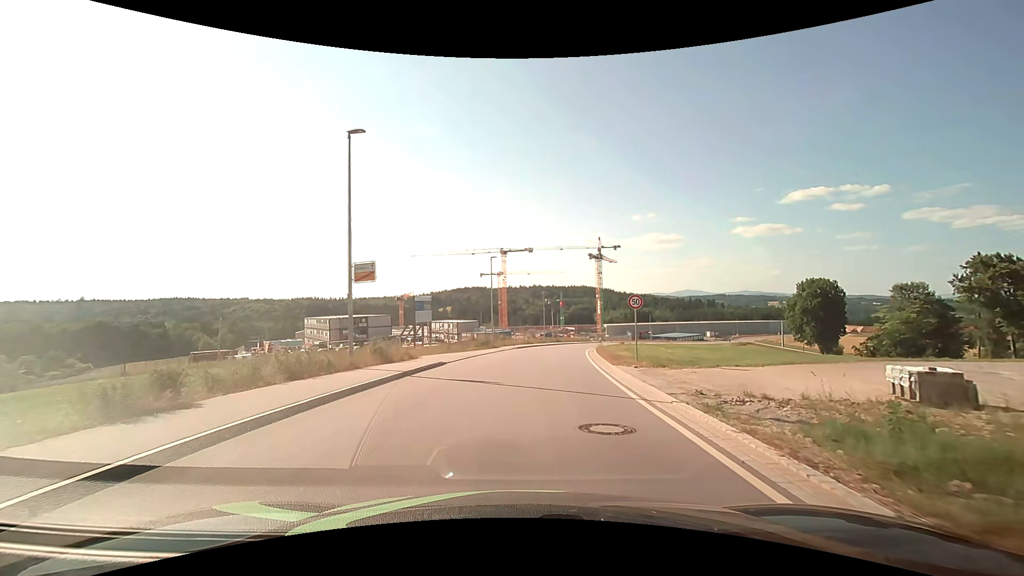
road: unclassified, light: Day
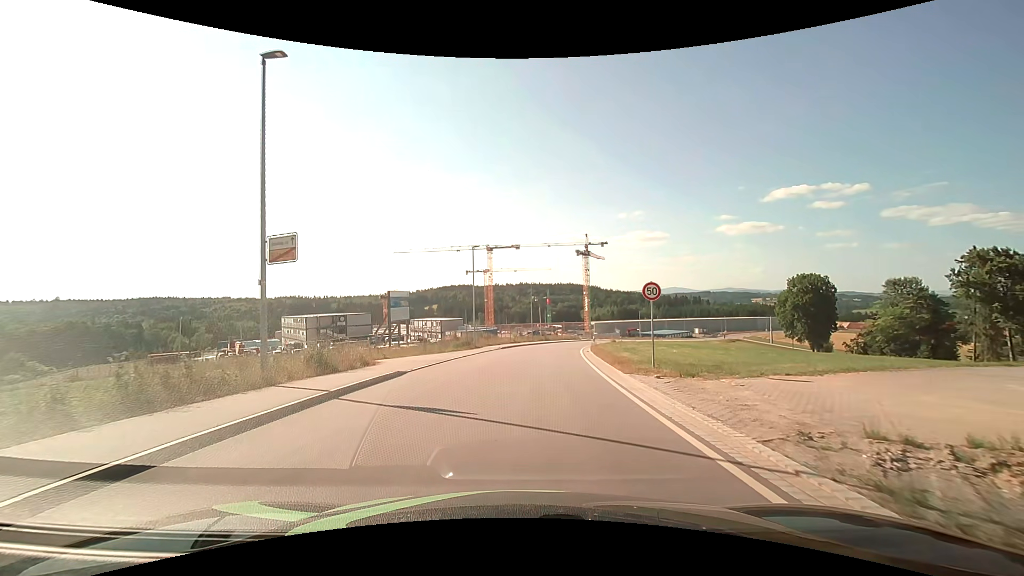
(+0.1, +4.7) m; +1°
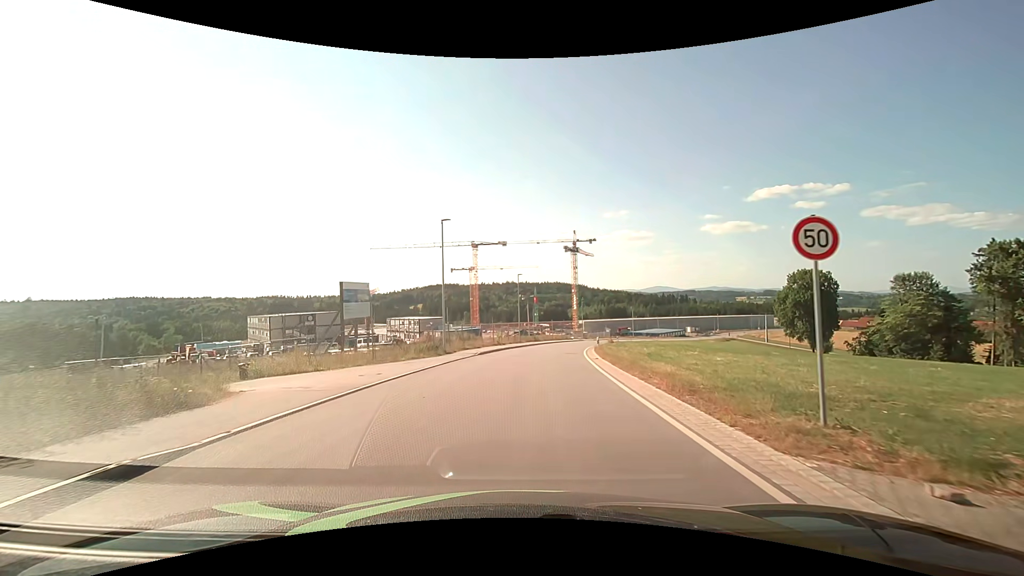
(+0.1, +9.6) m; +2°
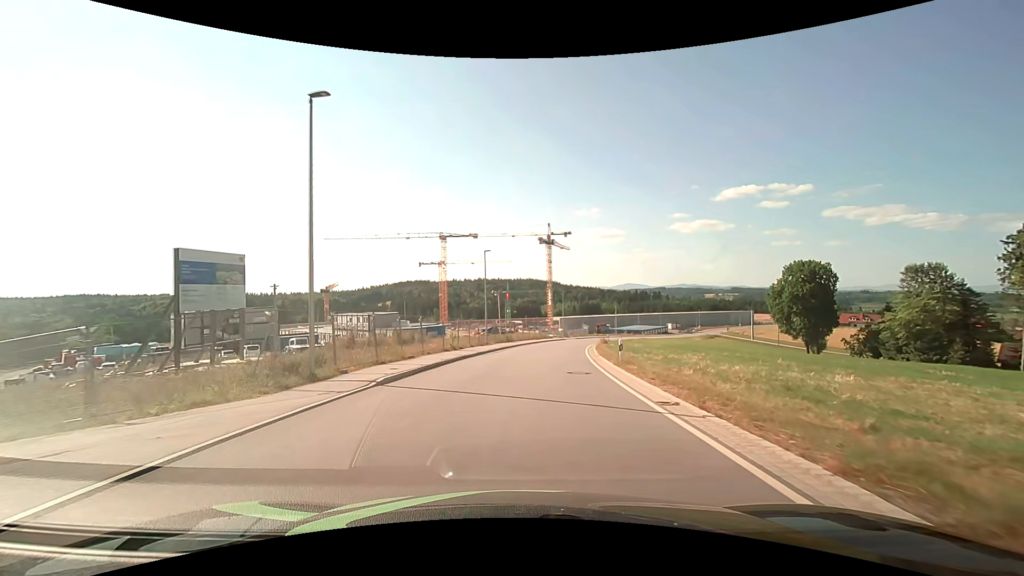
(+0.4, +16.3) m; +3°
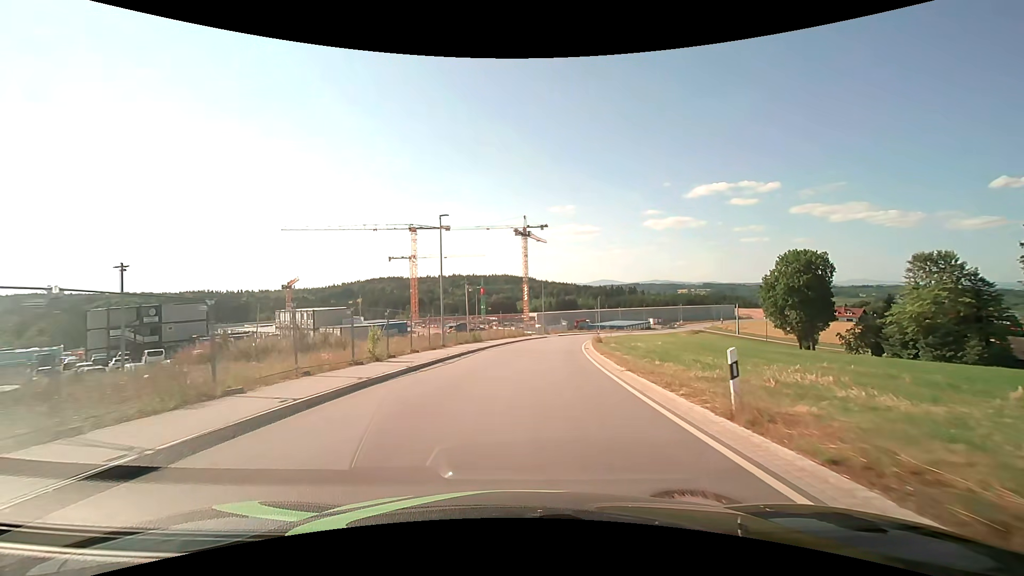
(+0.3, +12.5) m; +3°
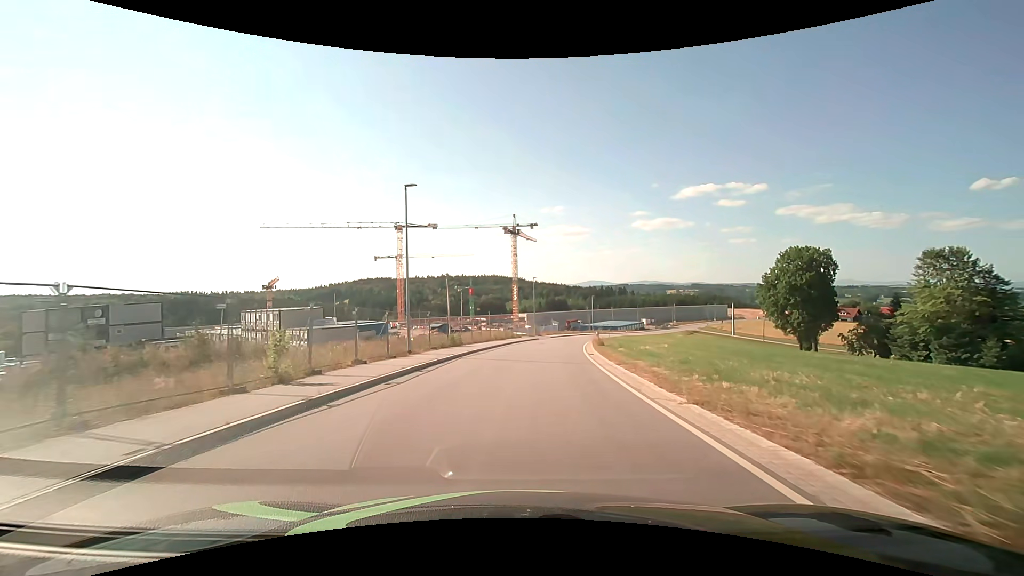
(+0.1, +6.7) m; +1°
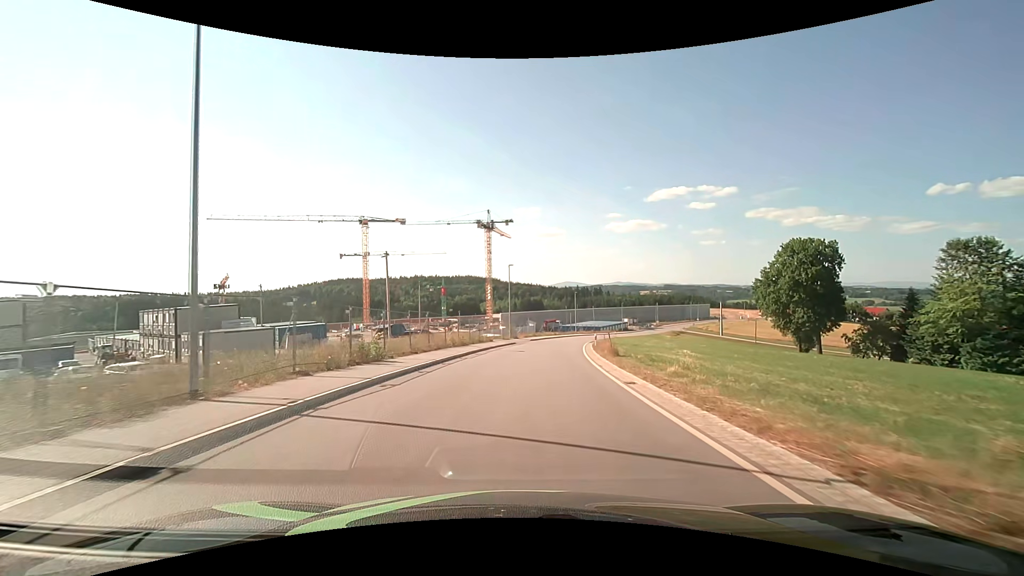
(+0.3, +14.3) m; +3°
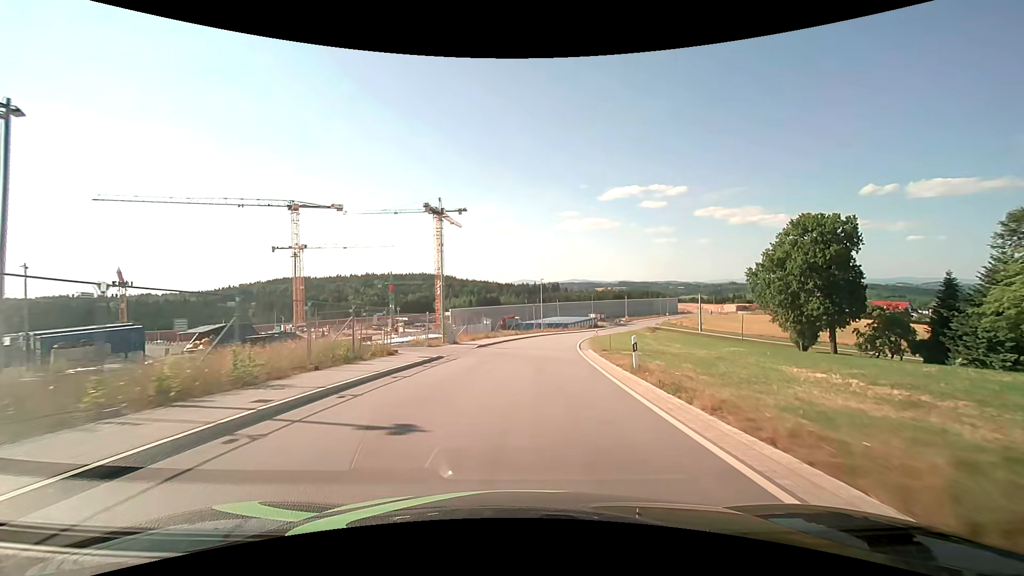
(+1.1, +23.1) m; +5°
(0, +10) (+1, +20) (+1, +30) (+3, +40) (+4, +50) (+6, +60) (+8, +69) (+10, +79) (+13, +89) (+16, +98) m
